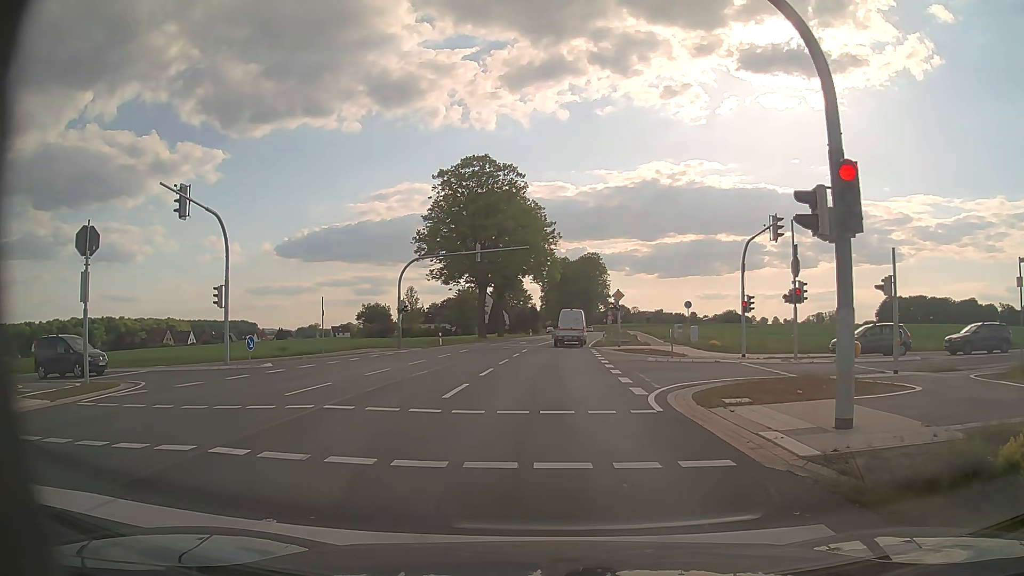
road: secondary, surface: asphalt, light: Day
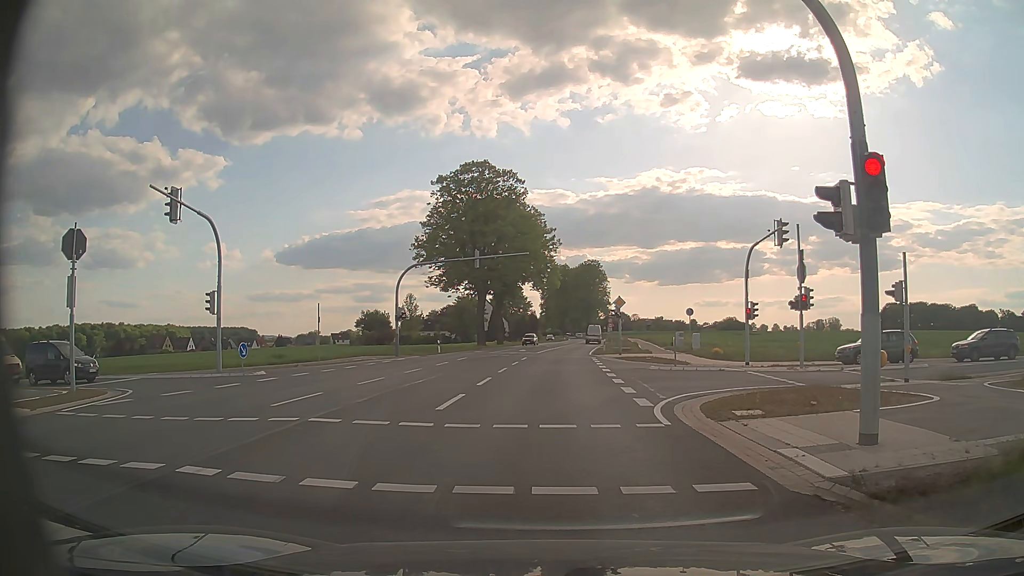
(0.0, +0.7) m; 0°
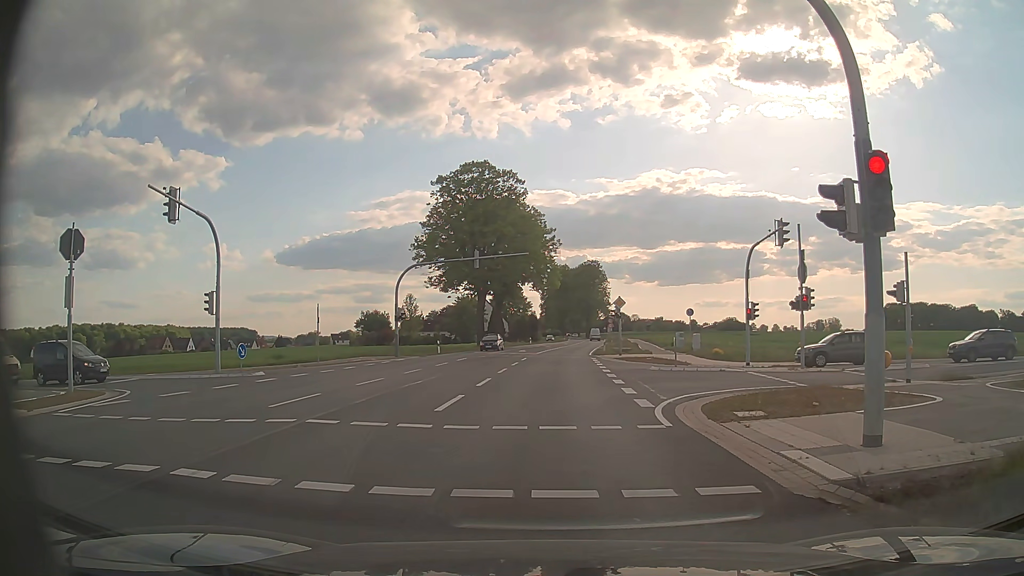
(0.0, +0.1) m; 0°
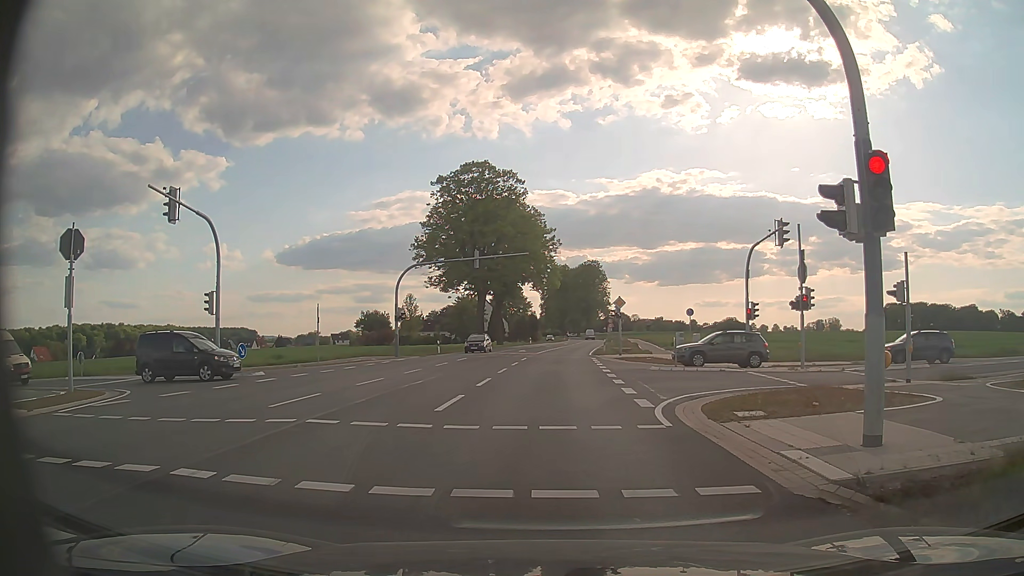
(0.0, 0.0) m; 0°
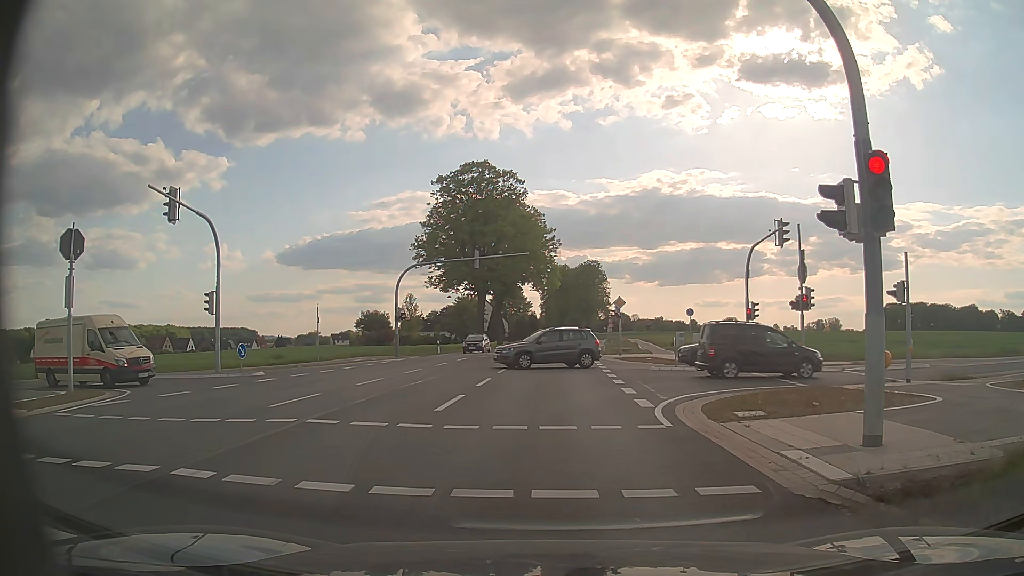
(0.0, 0.0) m; 0°
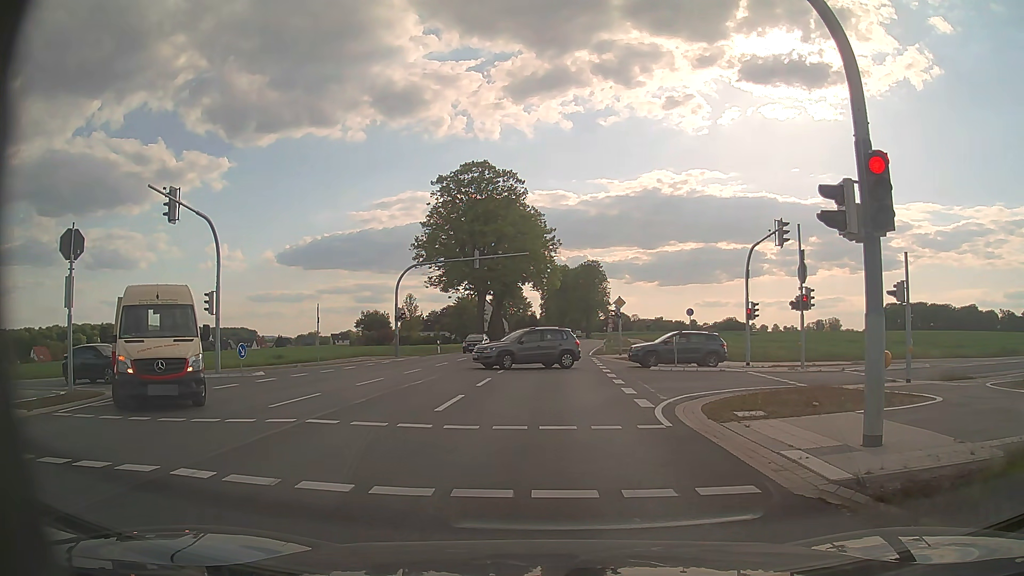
(0.0, 0.0) m; 0°
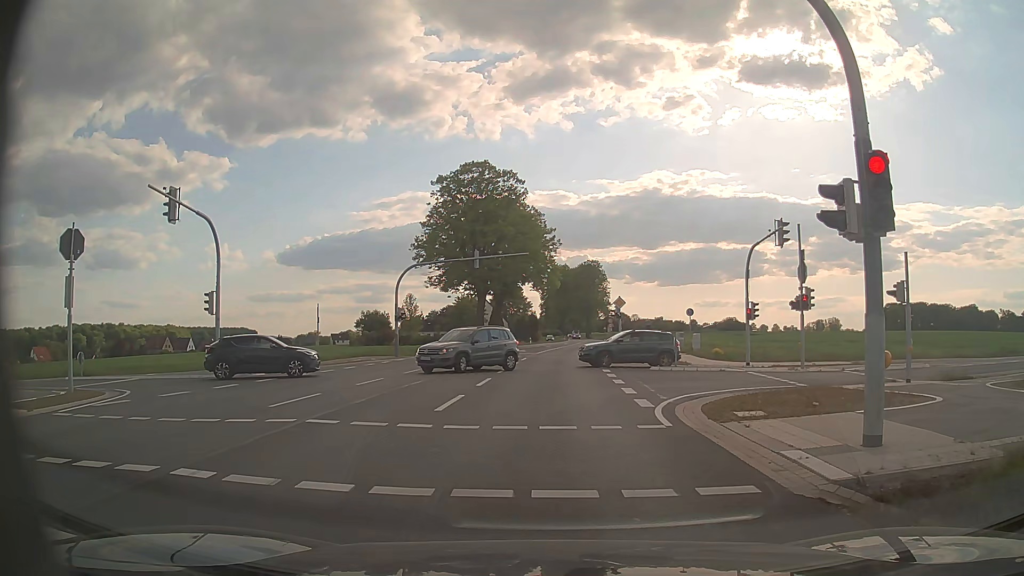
(0.0, 0.0) m; 0°
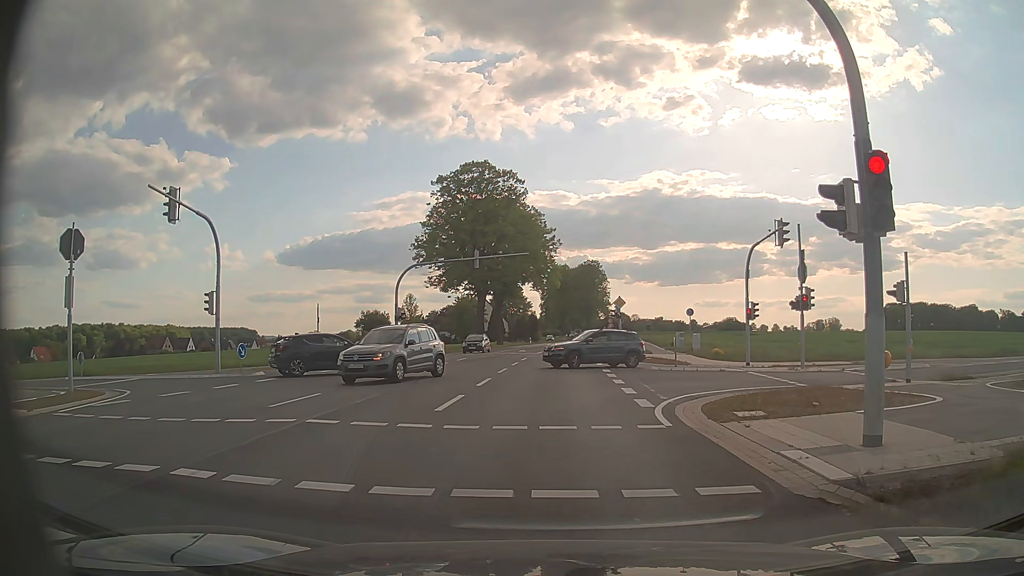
(0.0, 0.0) m; 0°
(0, +10) (0, +20) (0, +30) (+1, +40) (+1, +50) (+2, +60) (+3, +70) (+4, +80) (+5, +90) (+6, +100) m
